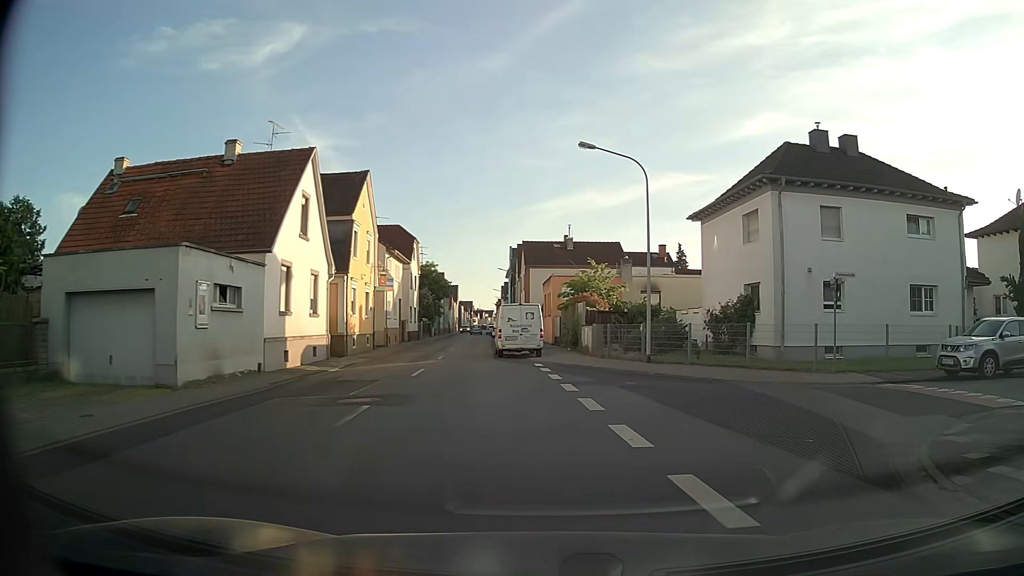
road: tertiary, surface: asphalt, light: Day
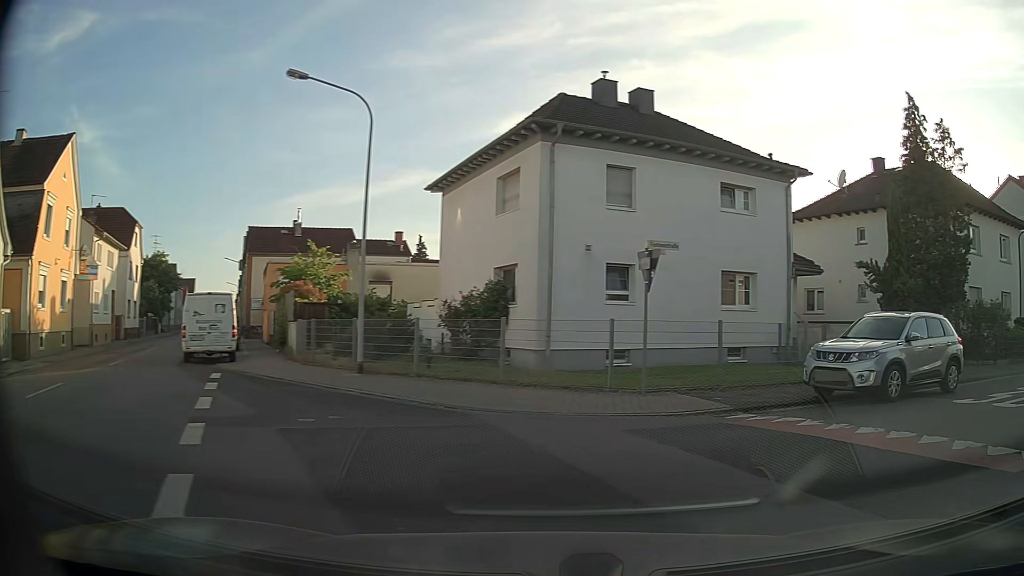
(+1.0, +6.2) m; +23°
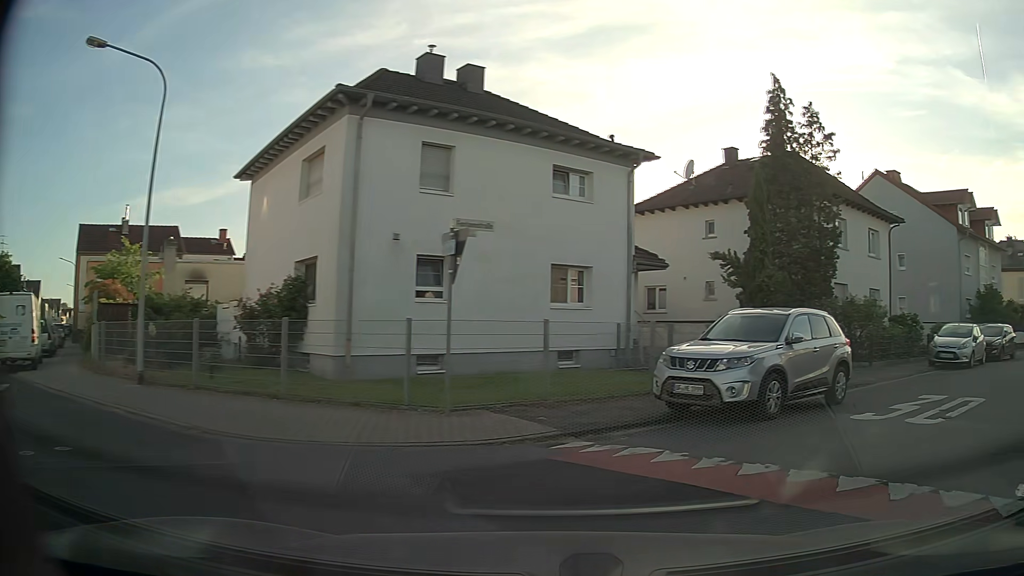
(+0.3, +2.5) m; +12°
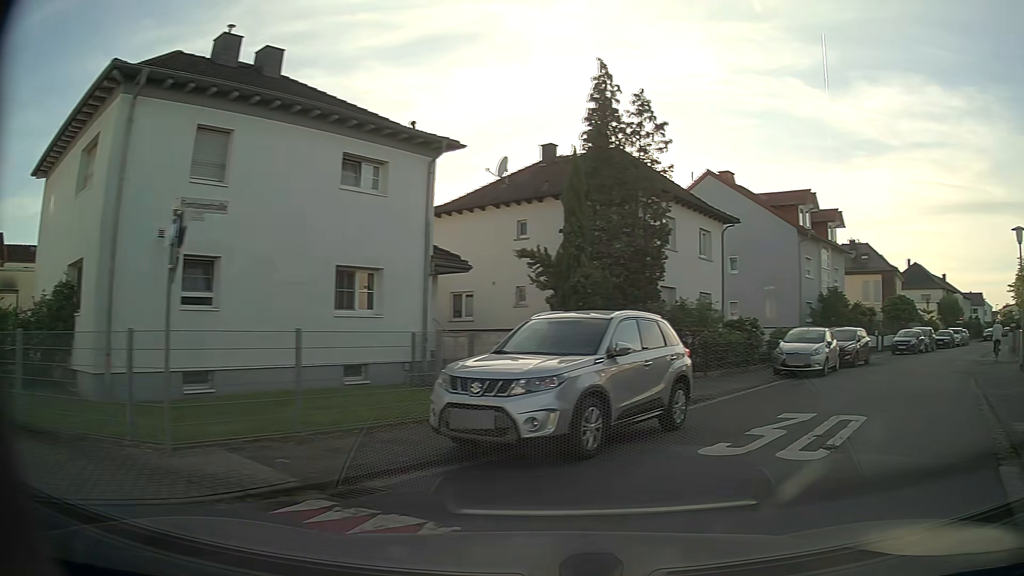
(+0.4, +2.4) m; +15°
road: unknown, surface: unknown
